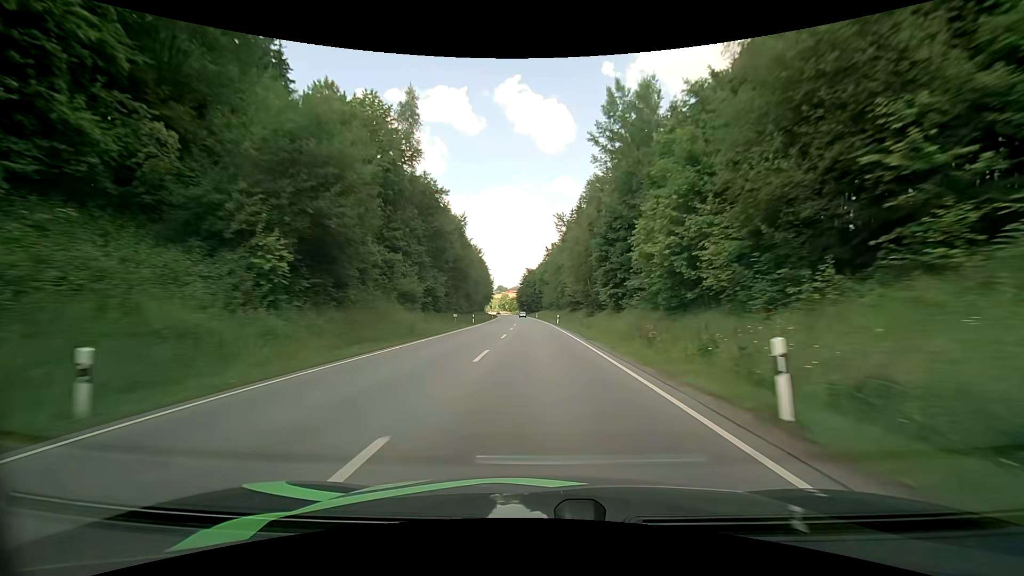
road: primary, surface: asphalt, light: Day
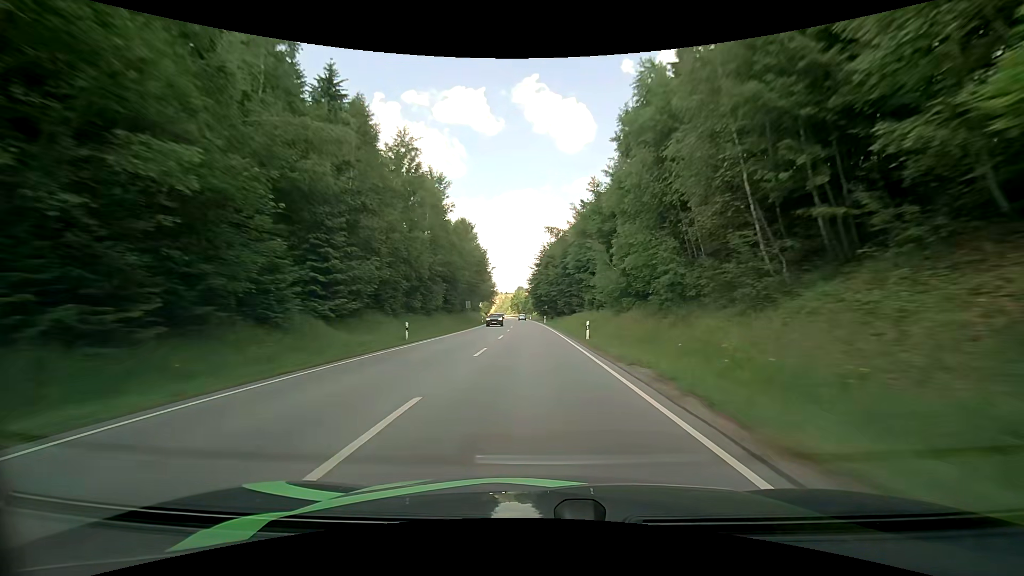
(-0.5, +80.2) m; -2°
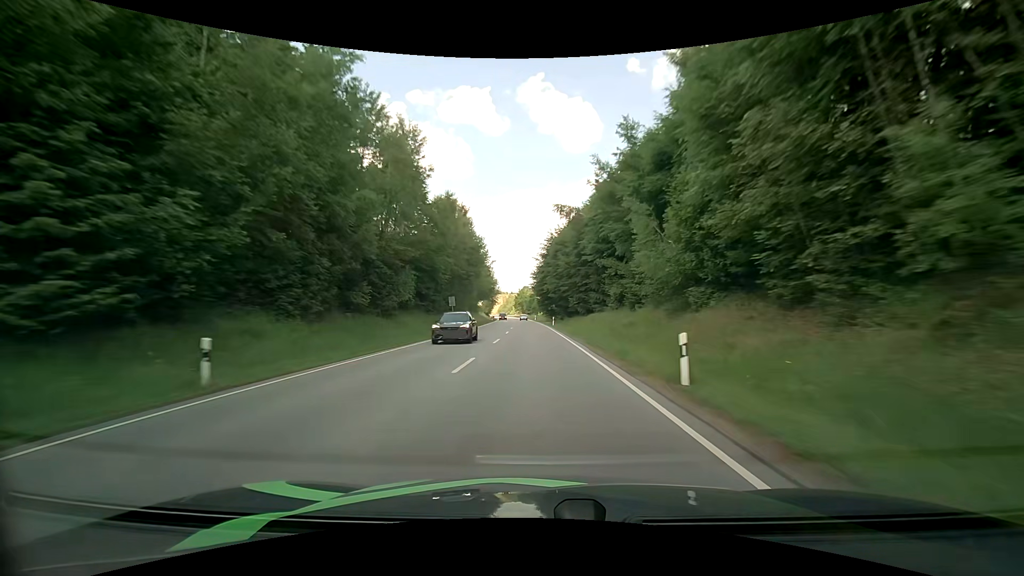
(-0.1, +16.3) m; -1°
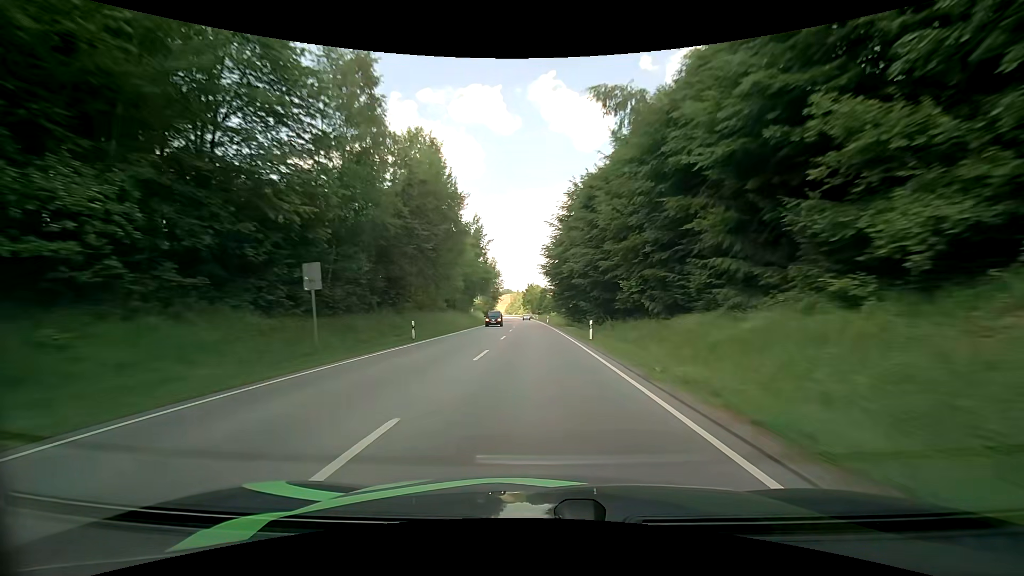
(-0.4, +32.8) m; -1°
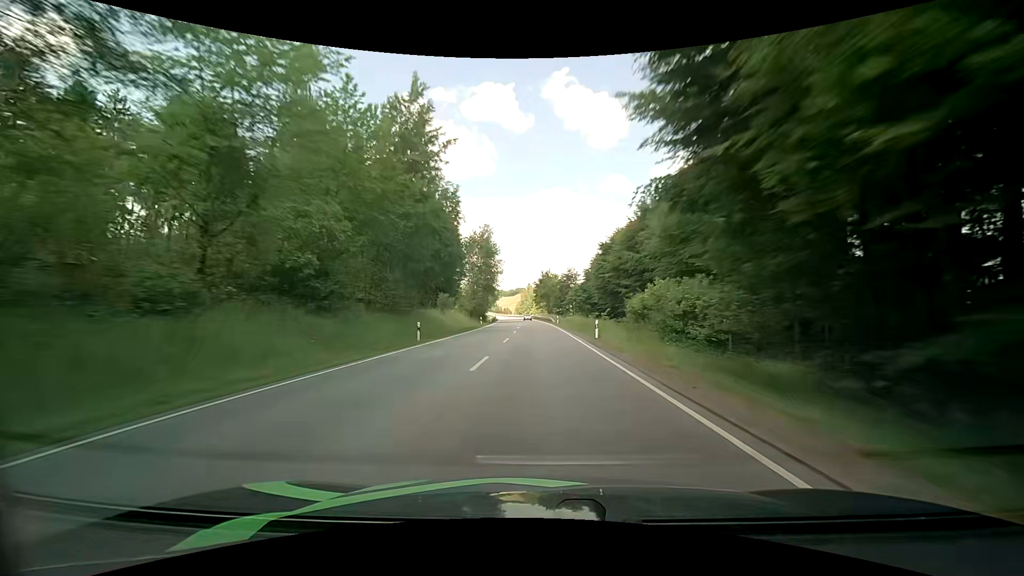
(-0.8, +49.7) m; -2°
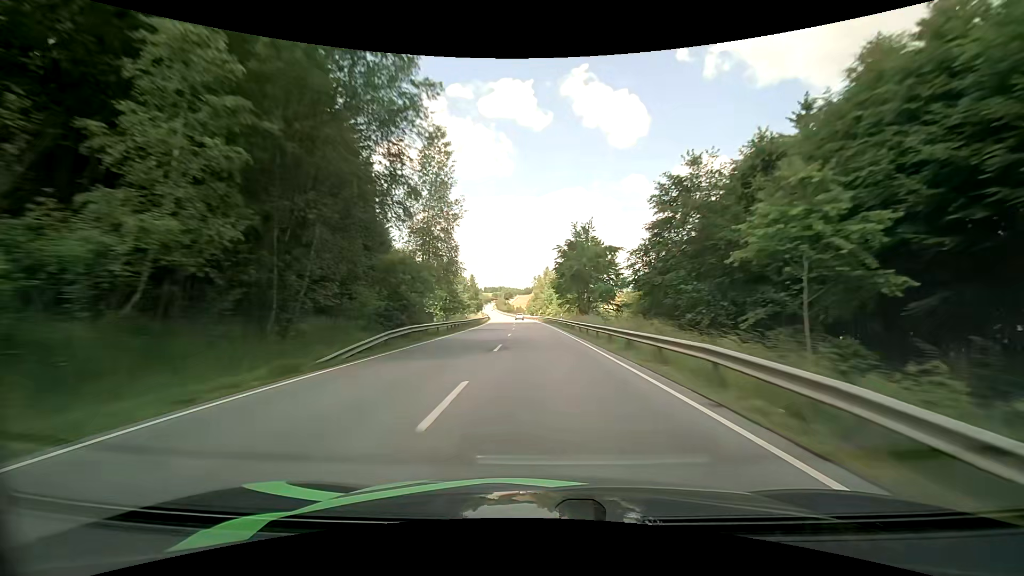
(-1.1, +65.2) m; -2°
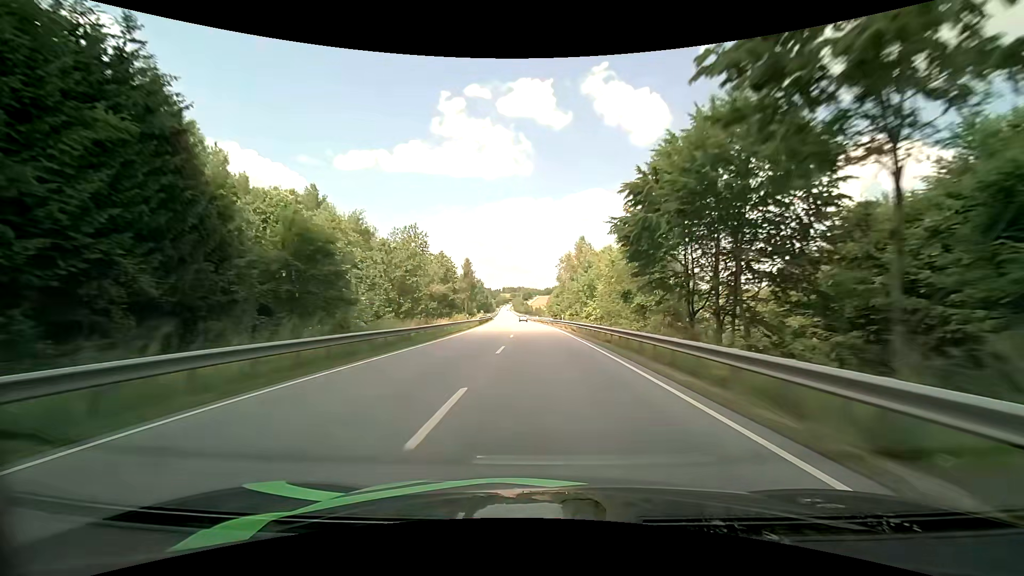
(-0.9, +48.0) m; -2°
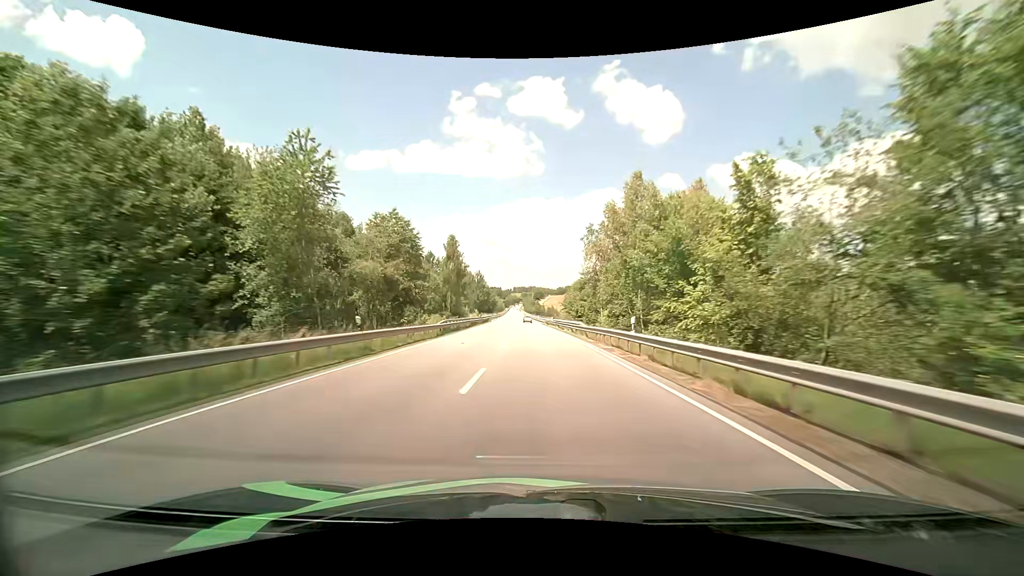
(-0.5, +32.1) m; -1°
(0, +10) (0, +20) (0, +30) (-1, +40) (-1, +50) (-1, +60) (-1, +70) (-2, +80) (-2, +90) (-2, +100) m
